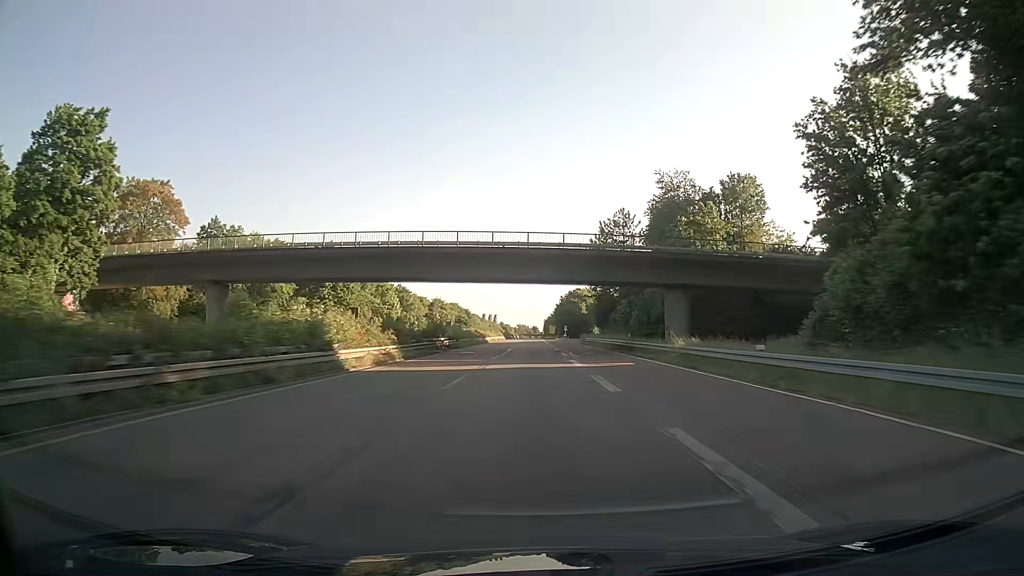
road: trunk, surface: asphalt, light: Day
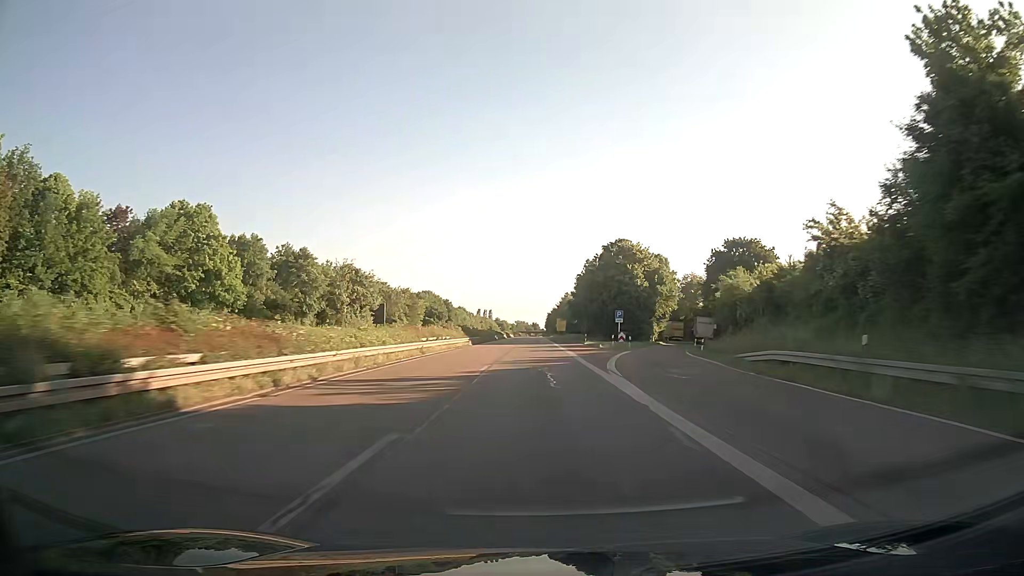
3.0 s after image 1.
(-0.2, +85.4) m; 0°
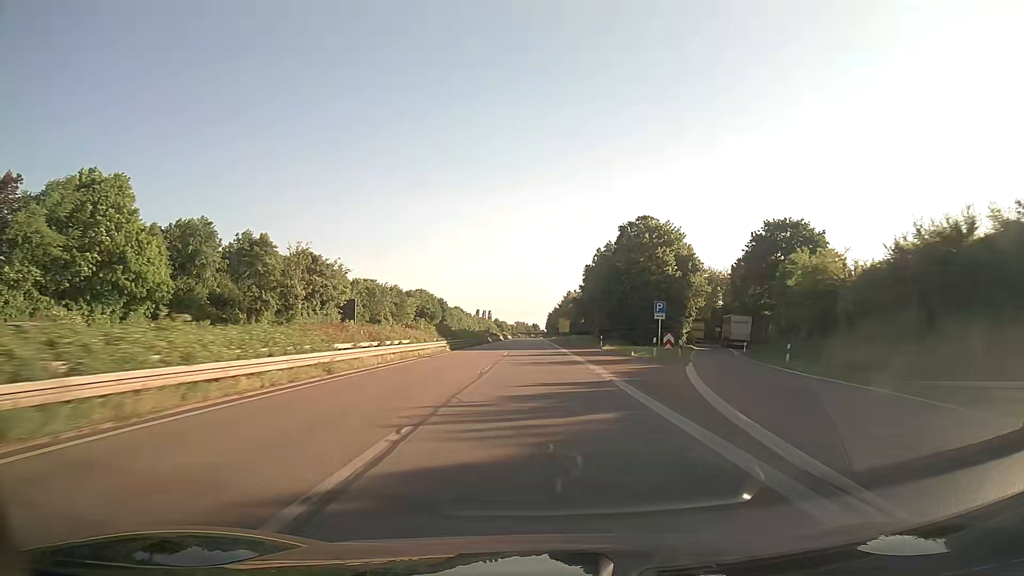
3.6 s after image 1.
(0.0, +17.4) m; 0°
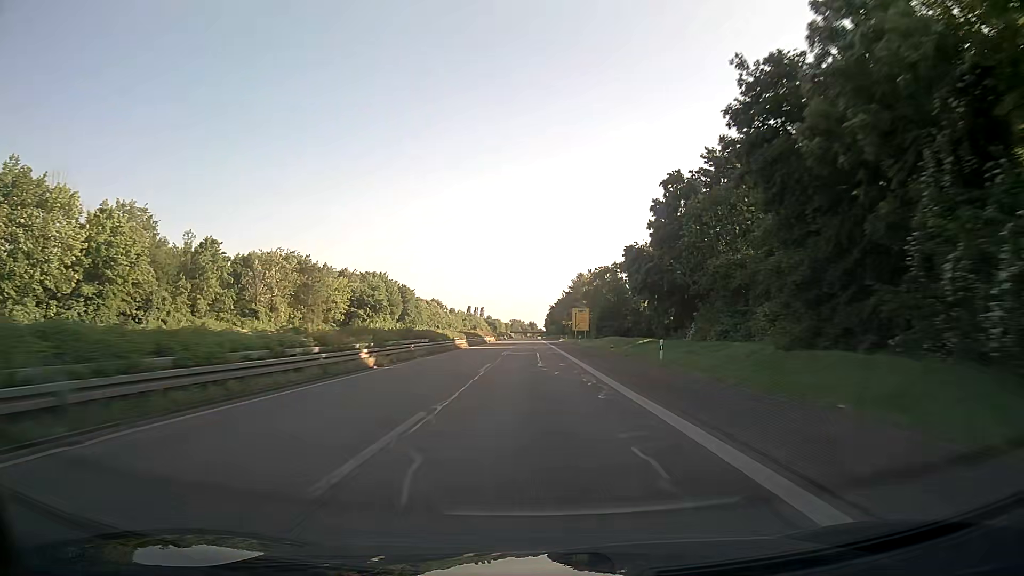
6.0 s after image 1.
(0.0, +70.6) m; 0°
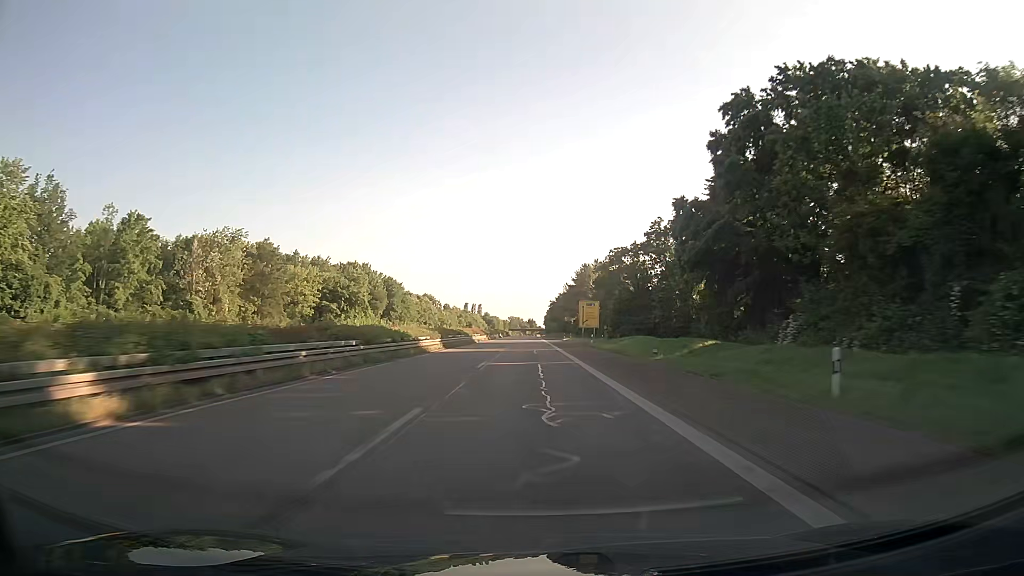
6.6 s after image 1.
(0.0, +17.8) m; 0°
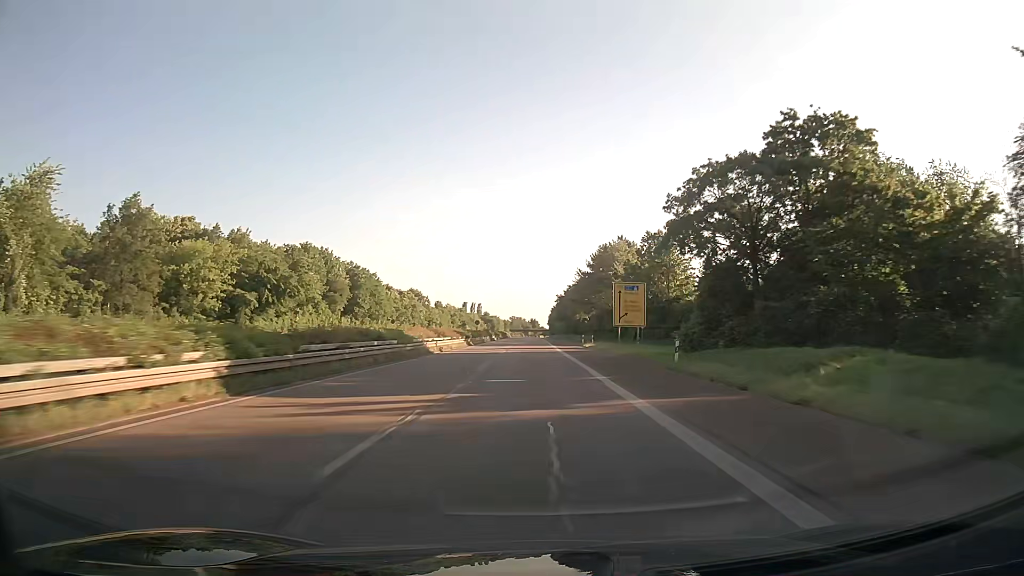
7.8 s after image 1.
(-0.1, +35.9) m; 0°
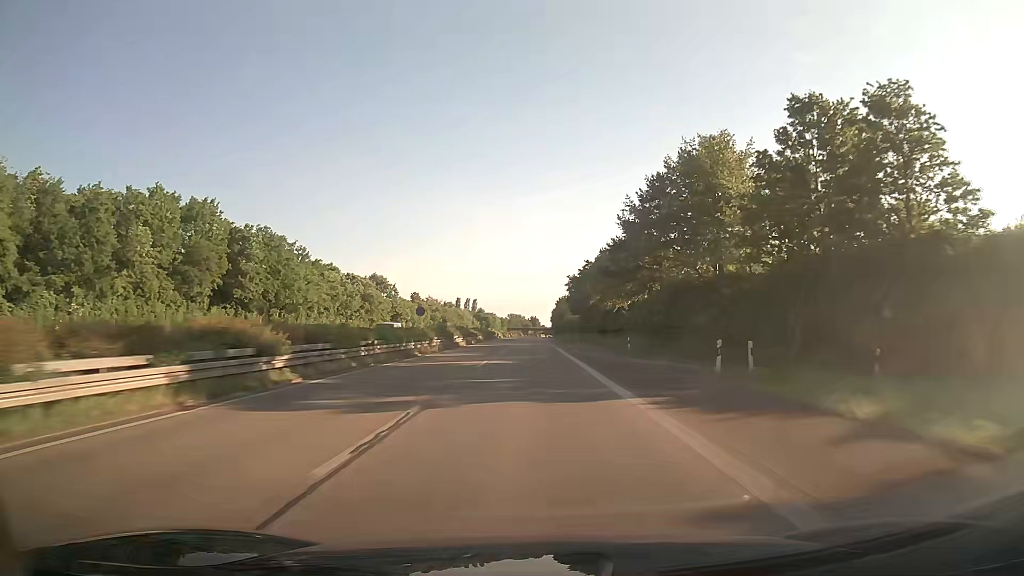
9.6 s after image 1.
(+0.1, +54.4) m; 0°
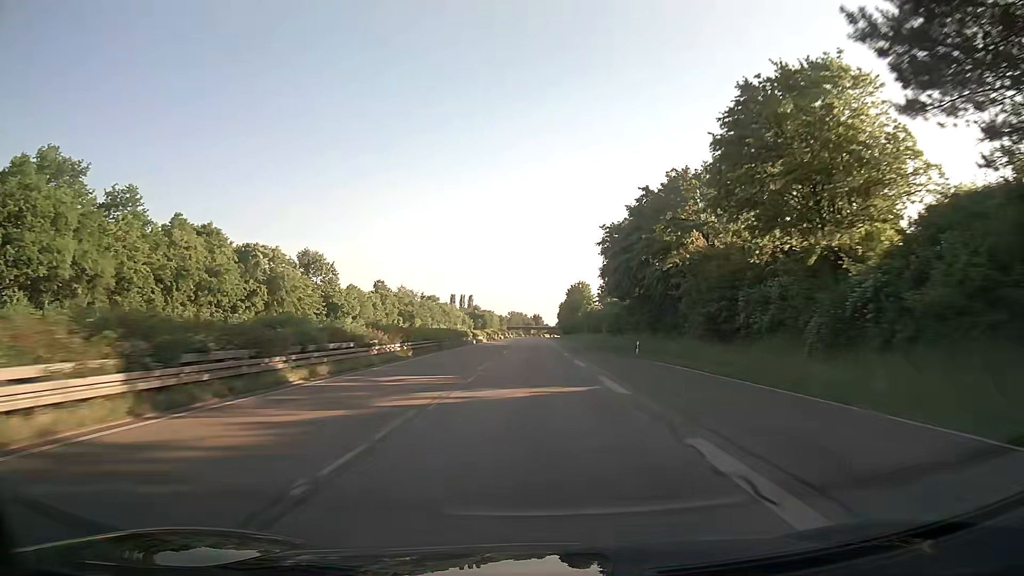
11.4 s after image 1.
(-0.1, +55.0) m; 0°
(0, +10) (0, +20) (0, +30) (0, +40) (0, +50) (0, +60) (0, +70) (0, +80) (0, +90) (0, +100) m
